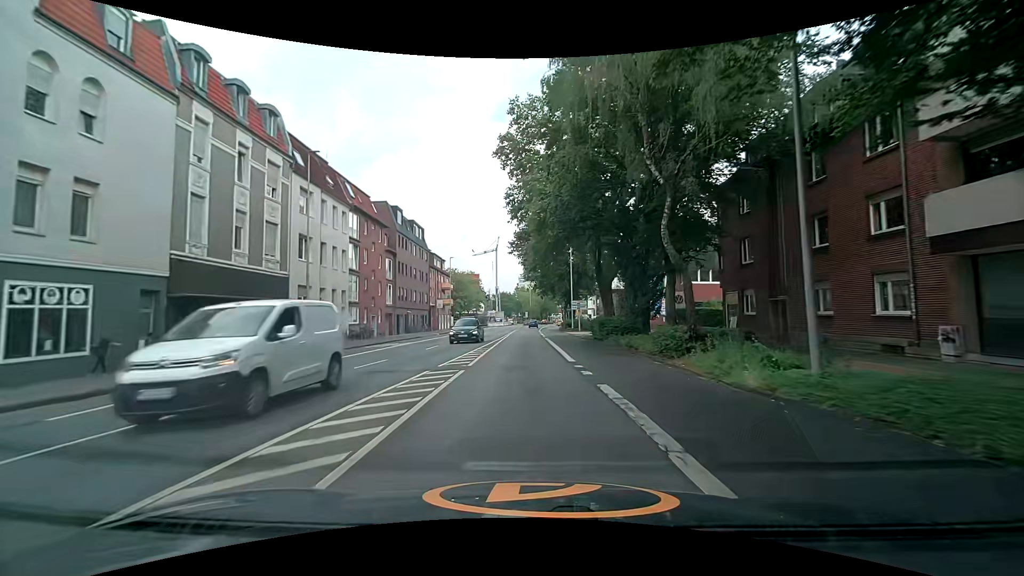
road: secondary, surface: asphalt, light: Day
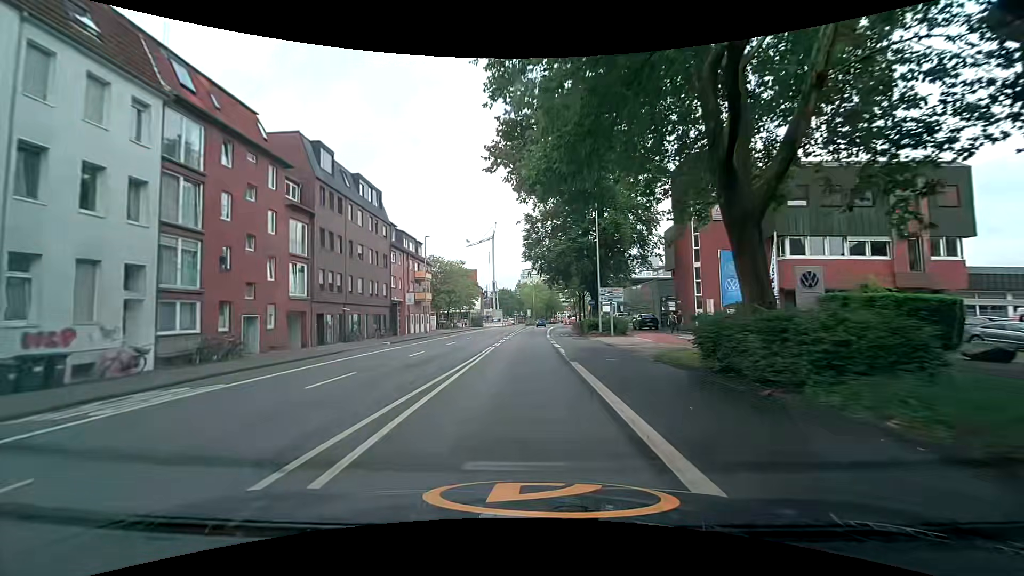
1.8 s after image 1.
(0.0, +22.2) m; 0°
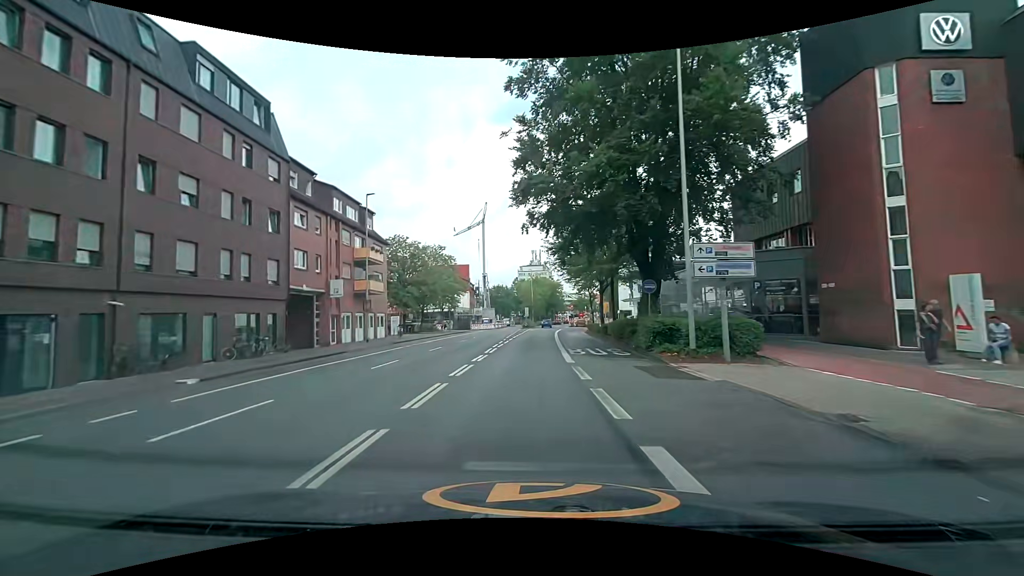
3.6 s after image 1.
(+0.2, +22.3) m; +1°
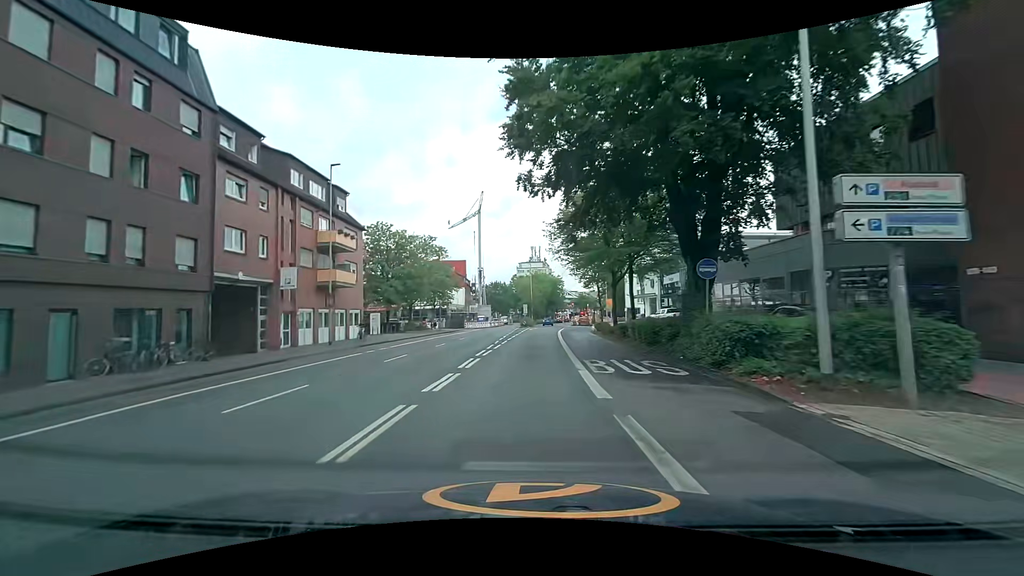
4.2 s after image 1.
(0.0, +7.4) m; 0°
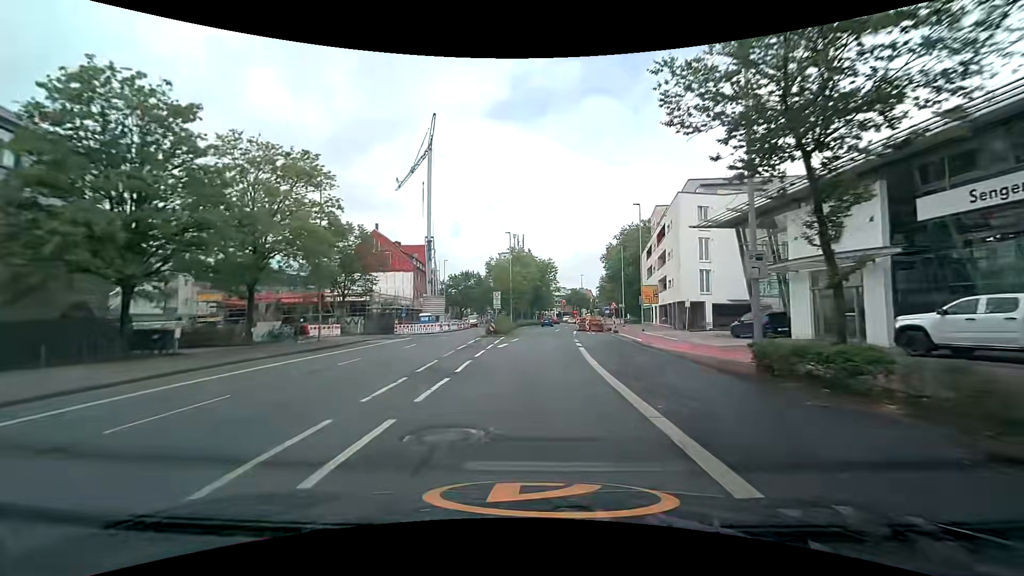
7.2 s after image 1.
(+0.3, +37.0) m; +2°
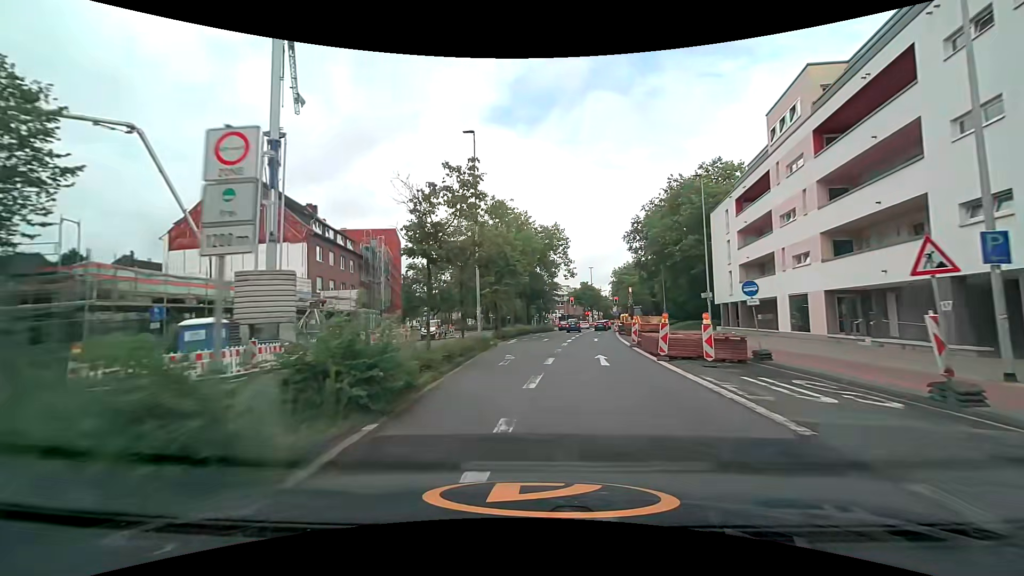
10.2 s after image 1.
(0.0, +36.6) m; 0°
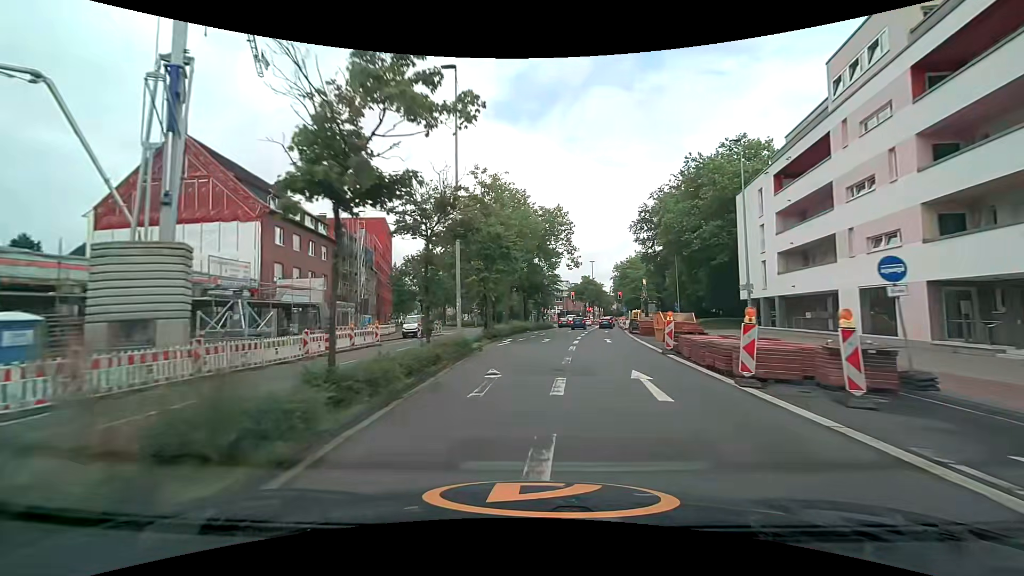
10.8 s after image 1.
(0.0, +7.0) m; +1°
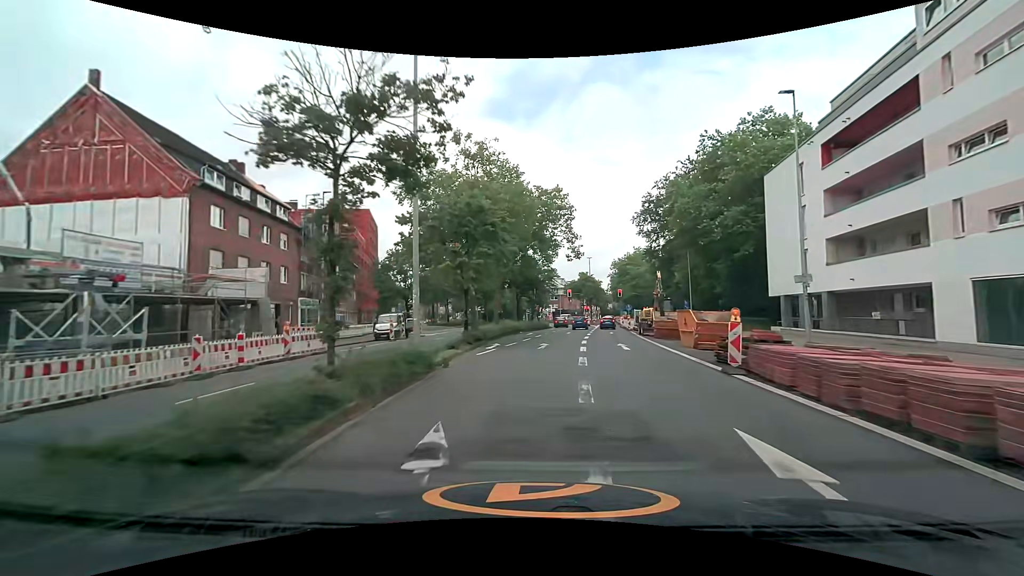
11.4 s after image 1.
(0.0, +6.8) m; 0°
